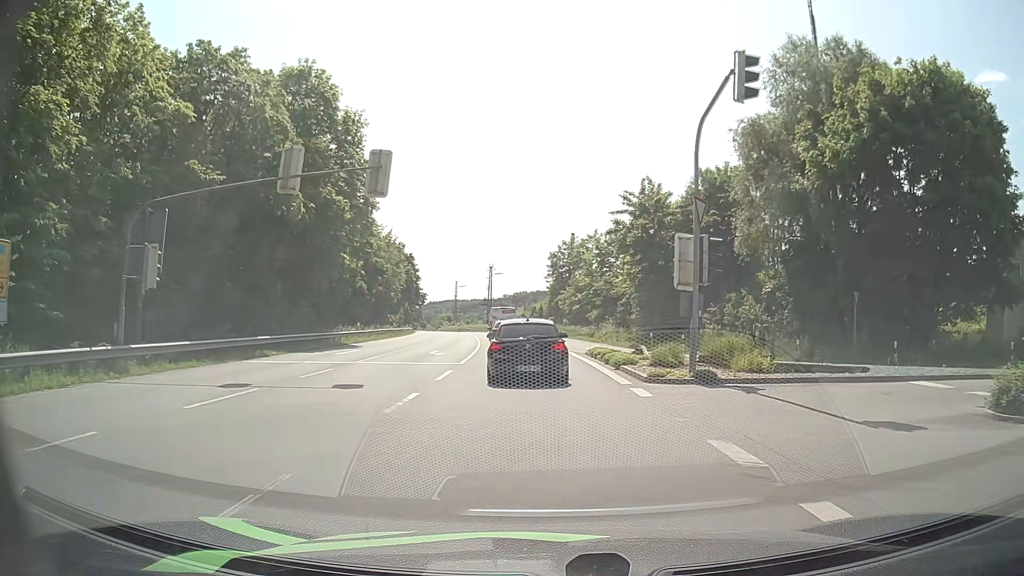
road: primary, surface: asphalt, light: Day
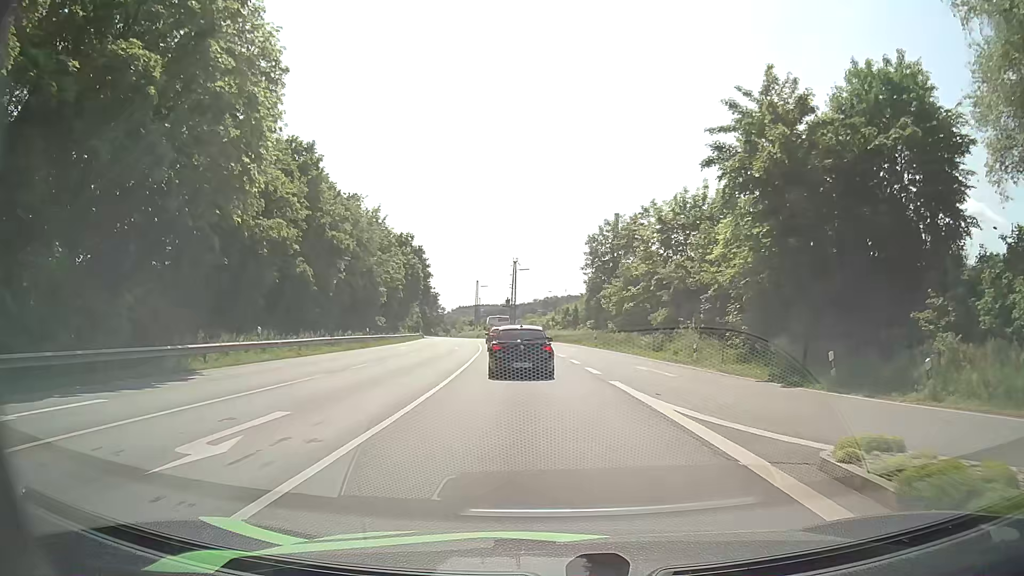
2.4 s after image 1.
(-0.5, +22.5) m; -2°
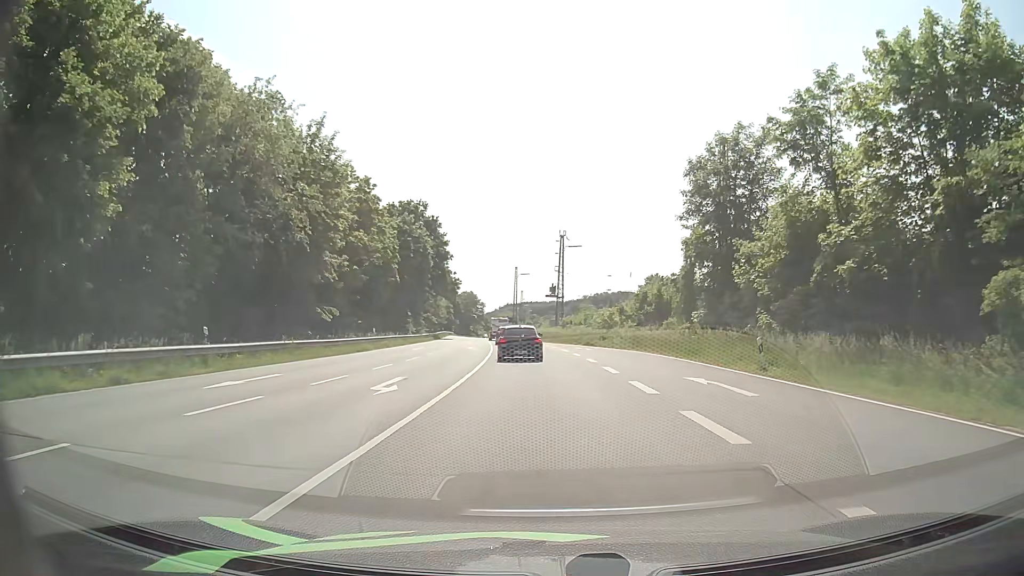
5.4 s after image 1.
(-1.3, +30.6) m; -4°
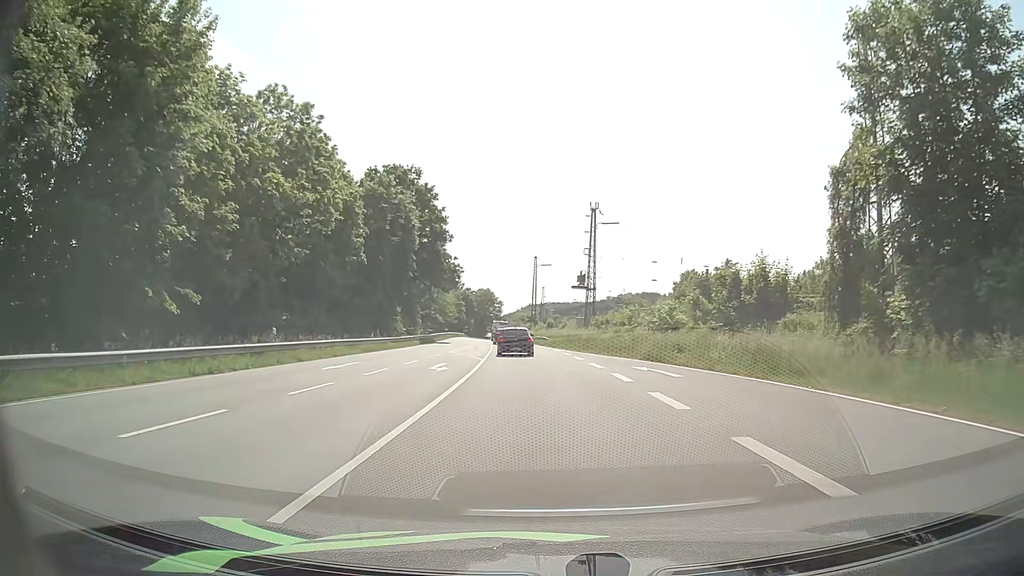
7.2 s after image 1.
(-0.4, +20.8) m; -2°
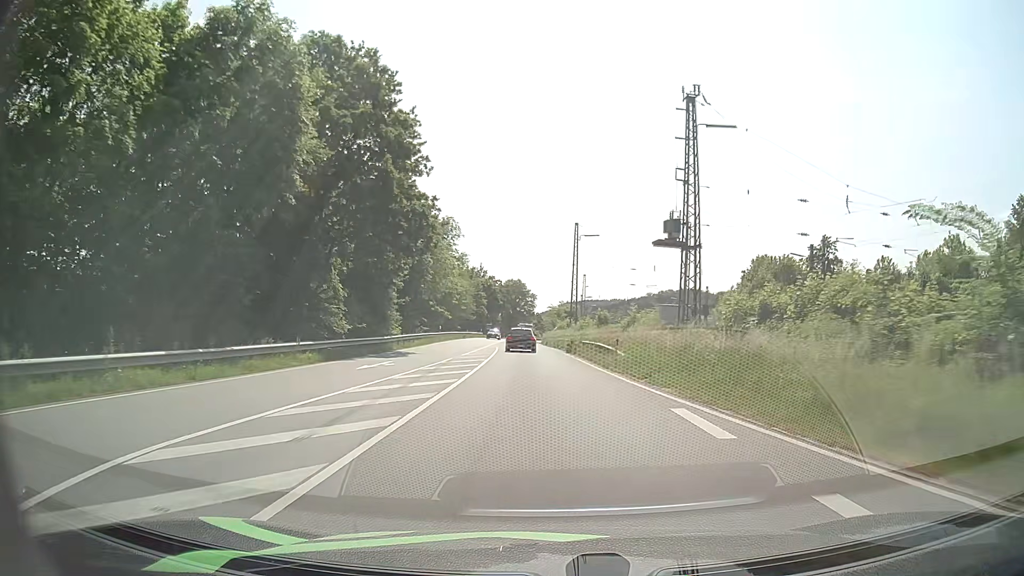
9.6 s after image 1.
(-0.9, +33.4) m; -3°
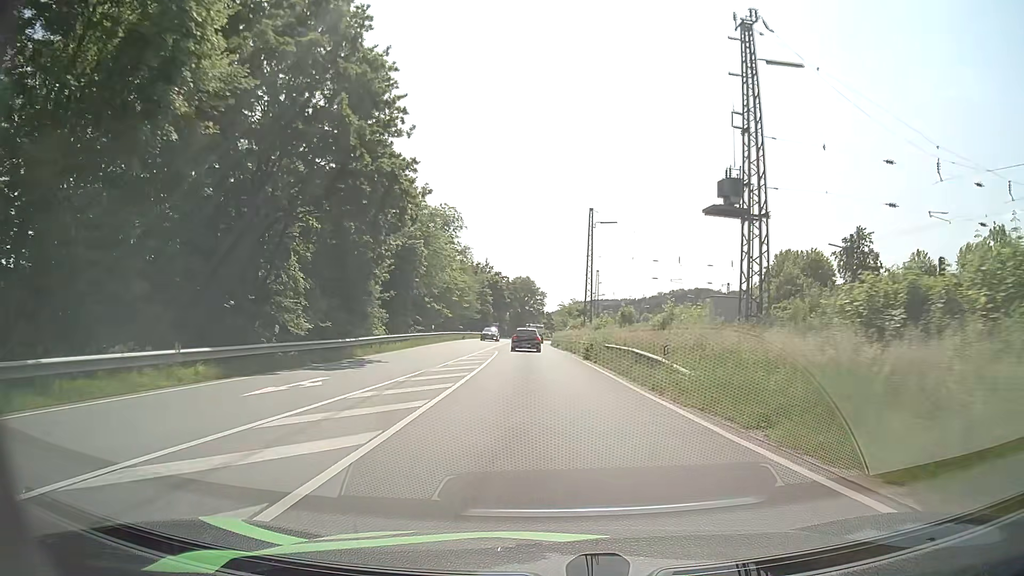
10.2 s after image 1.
(-0.1, +9.2) m; -1°
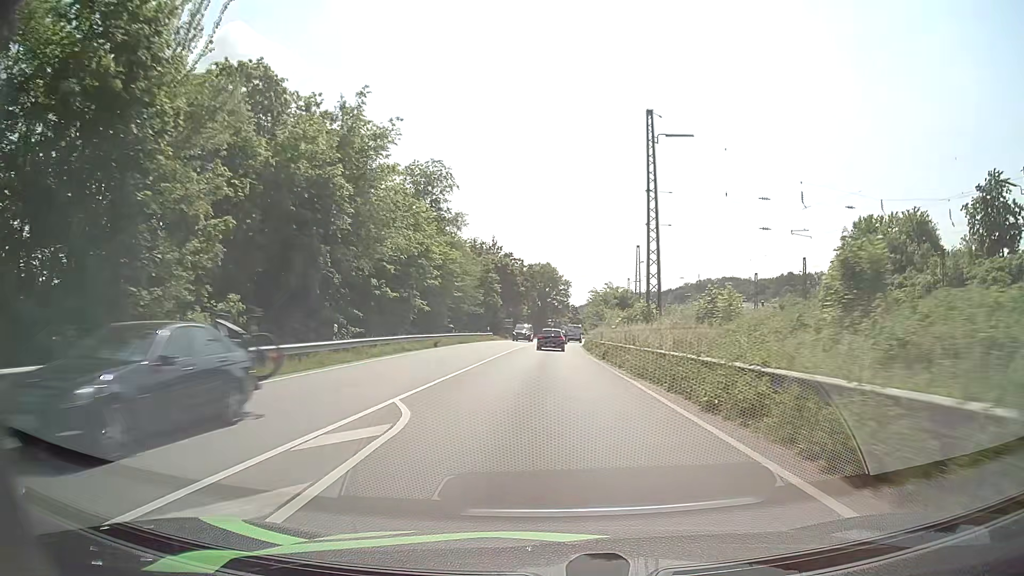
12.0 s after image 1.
(-0.4, +29.8) m; -1°
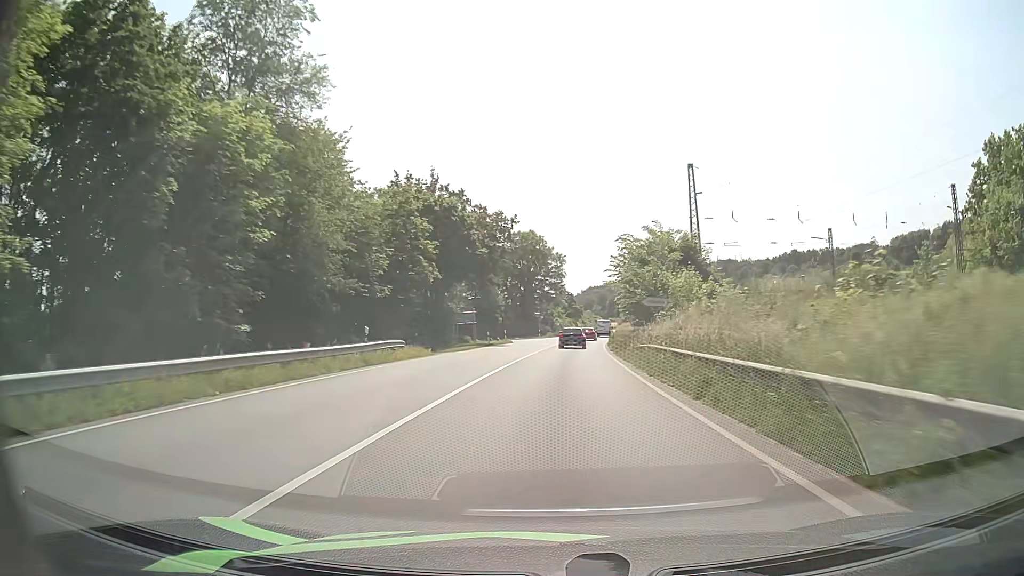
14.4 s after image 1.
(-0.2, +44.2) m; 0°
(0, +10) (0, +20) (+1, +30) (+1, +40) (+2, +50) (+3, +60) (+4, +70) (+5, +80) (+7, +90) (+8, +100) m
